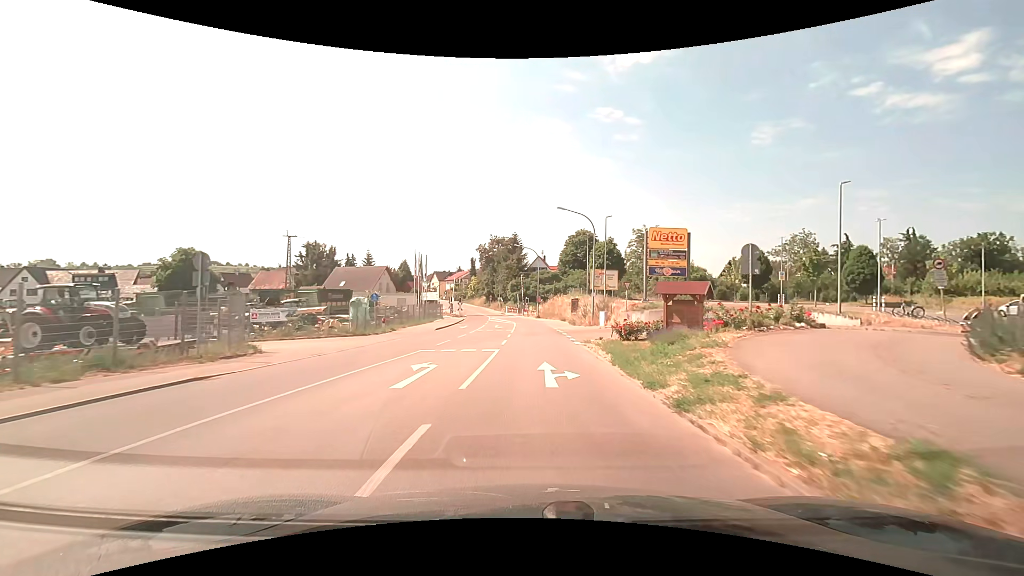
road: secondary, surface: asphalt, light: Day
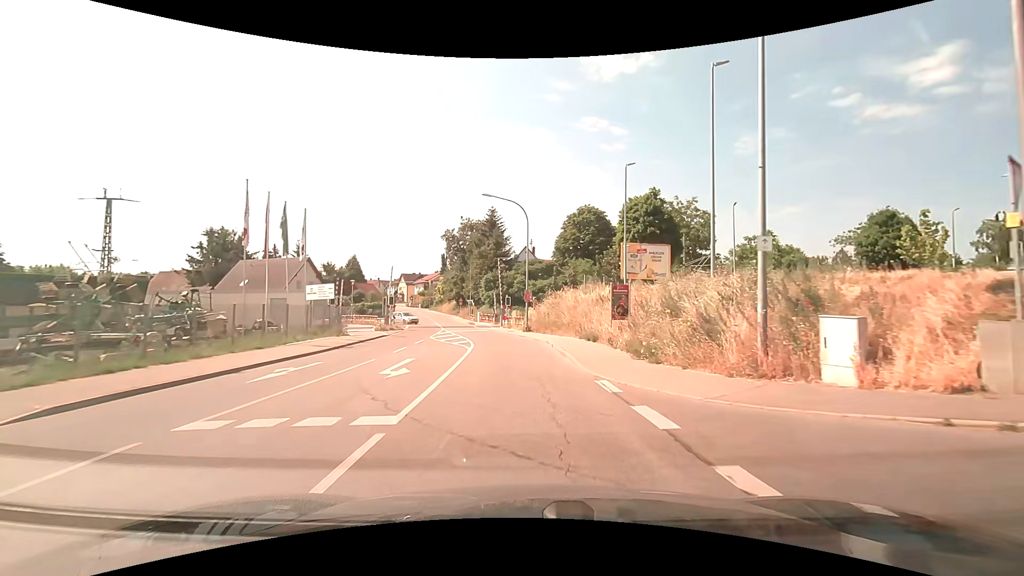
(+0.4, +31.4) m; +2°
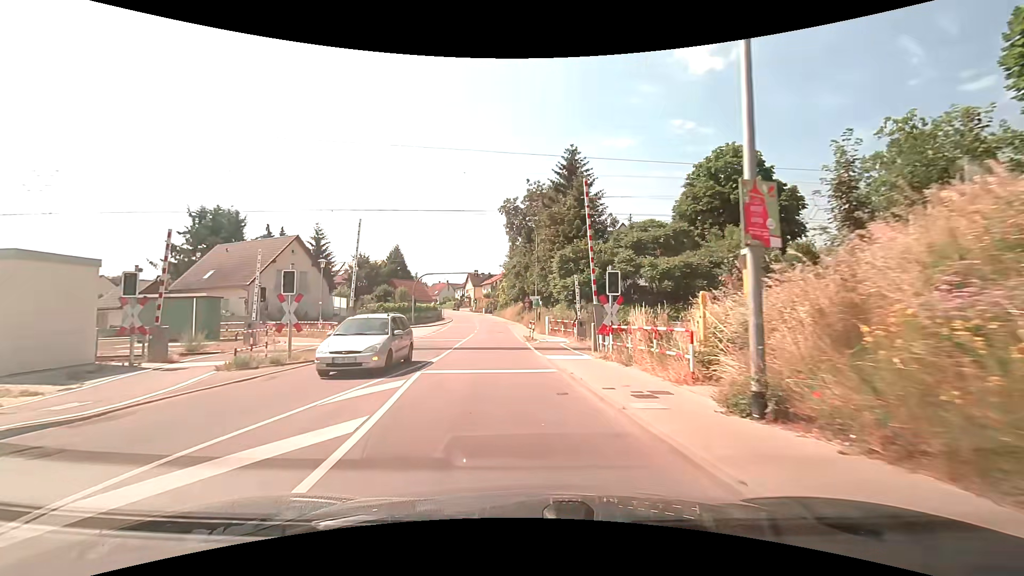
(-1.5, +28.4) m; -9°
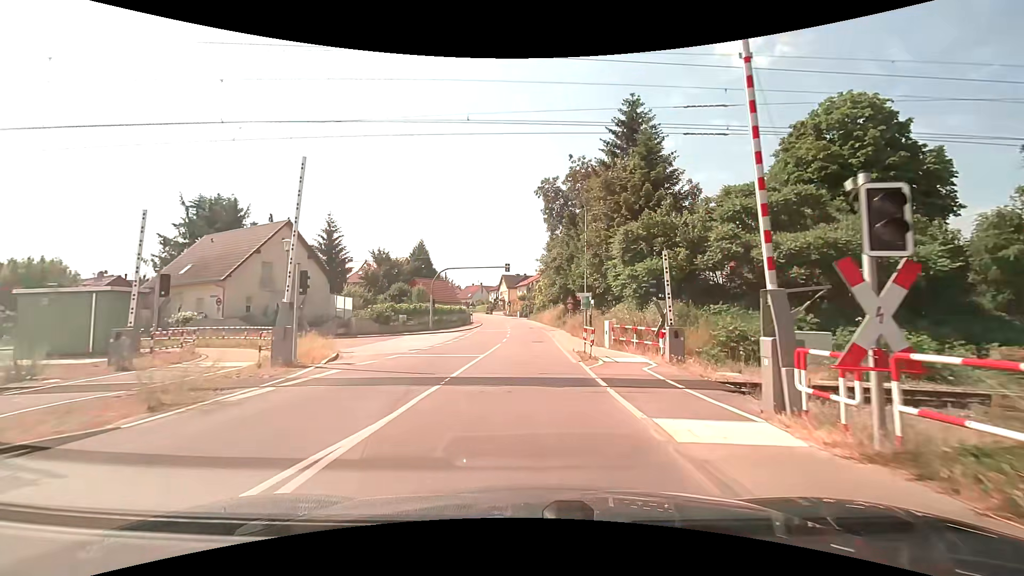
(-0.6, +10.4) m; -5°
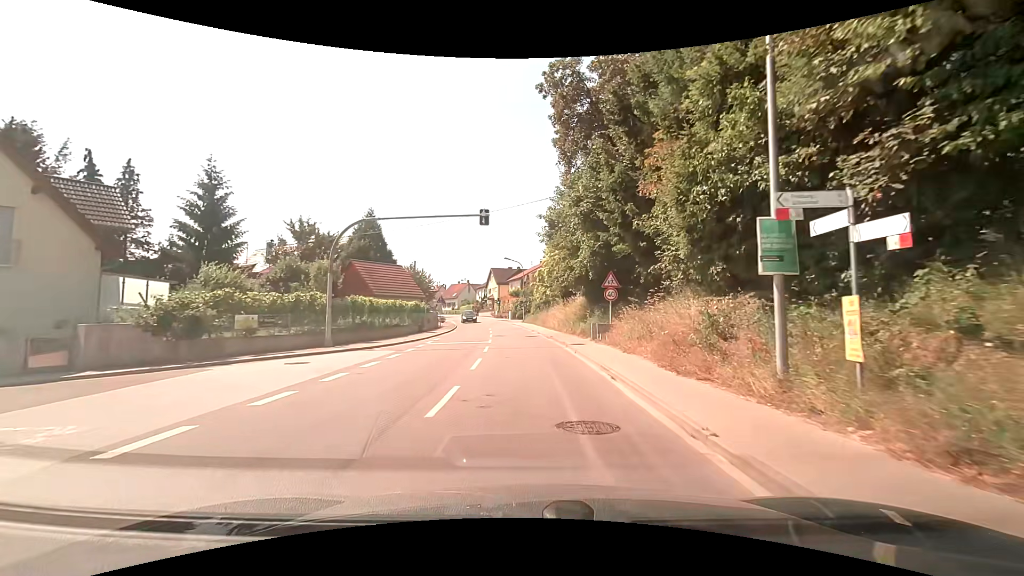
(-0.2, +23.6) m; +1°
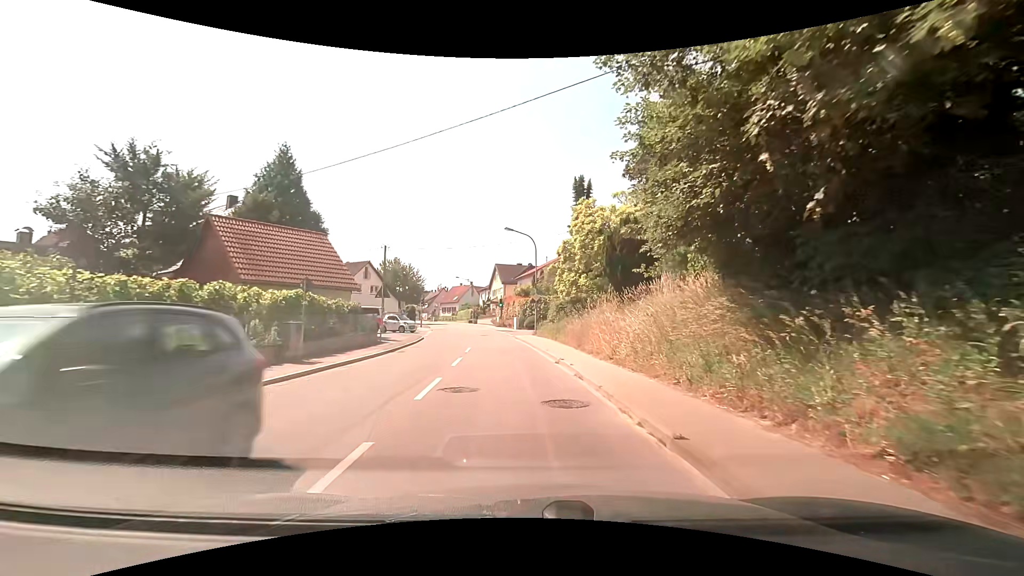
(-0.1, +22.3) m; -3°
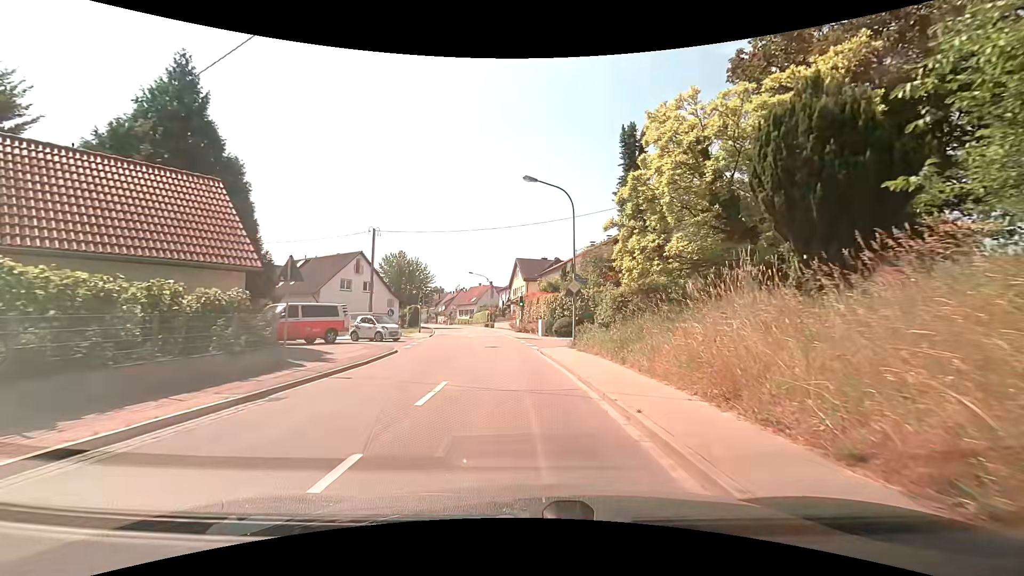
(+0.1, +12.7) m; -1°
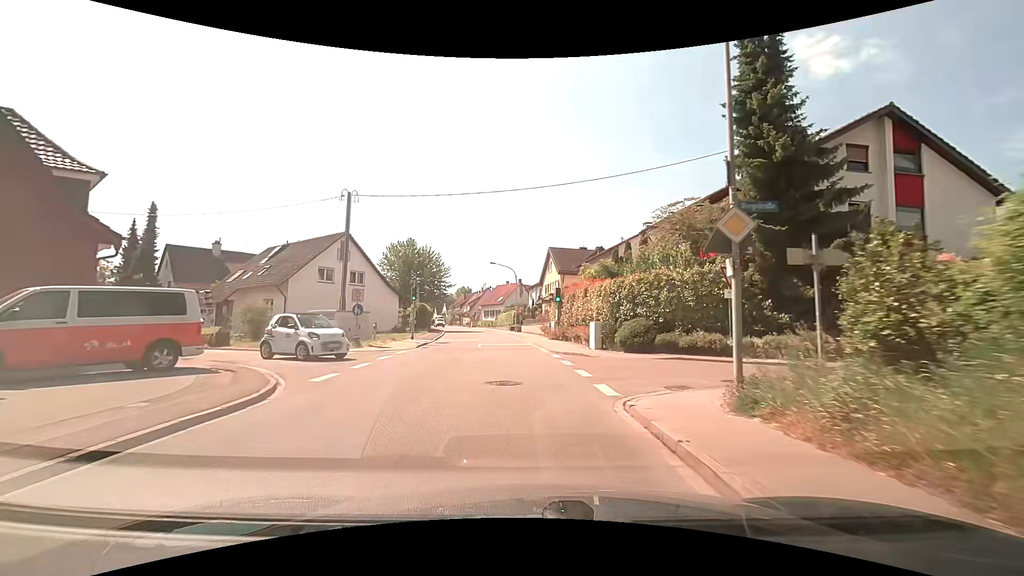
(-0.4, +13.7) m; -4°
(0, +10) (-1, +20) (-1, +30) (-2, +40) (-3, +50) (-5, +60) (-7, +70) (-9, +79) (-11, +89) (-13, +99) m
